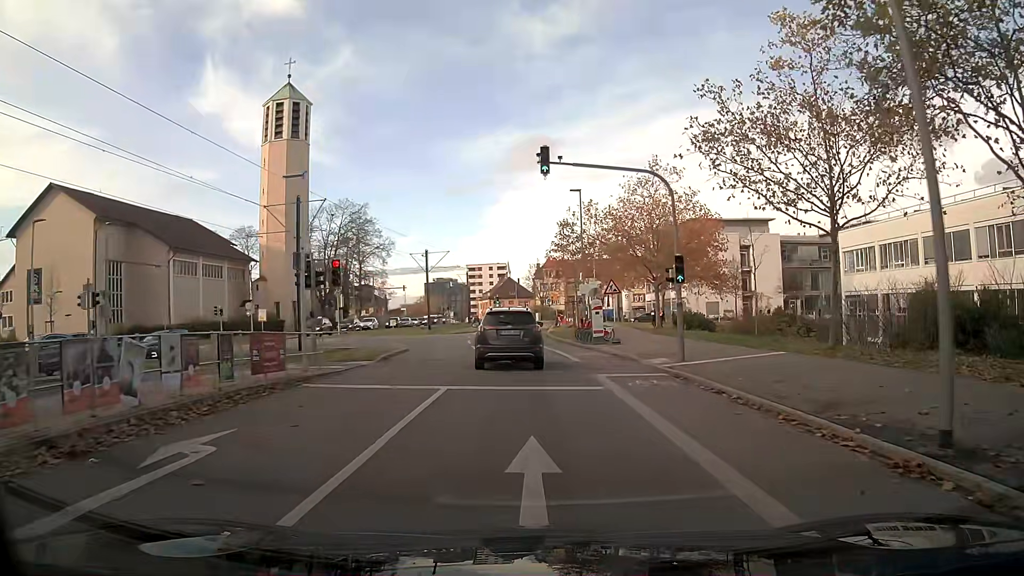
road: secondary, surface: asphalt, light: Day
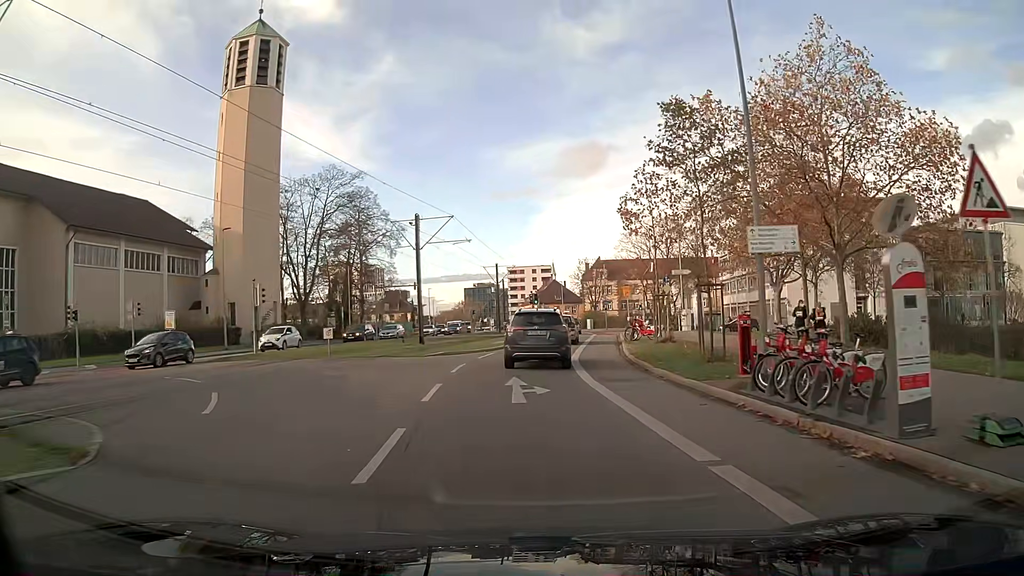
(-0.8, +24.6) m; -5°
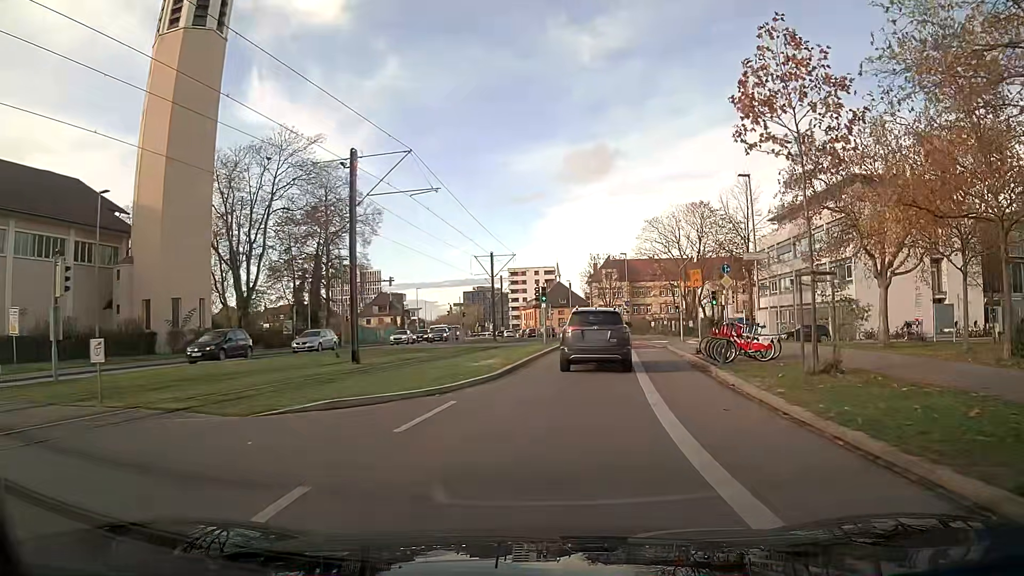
(0.0, +15.6) m; +2°
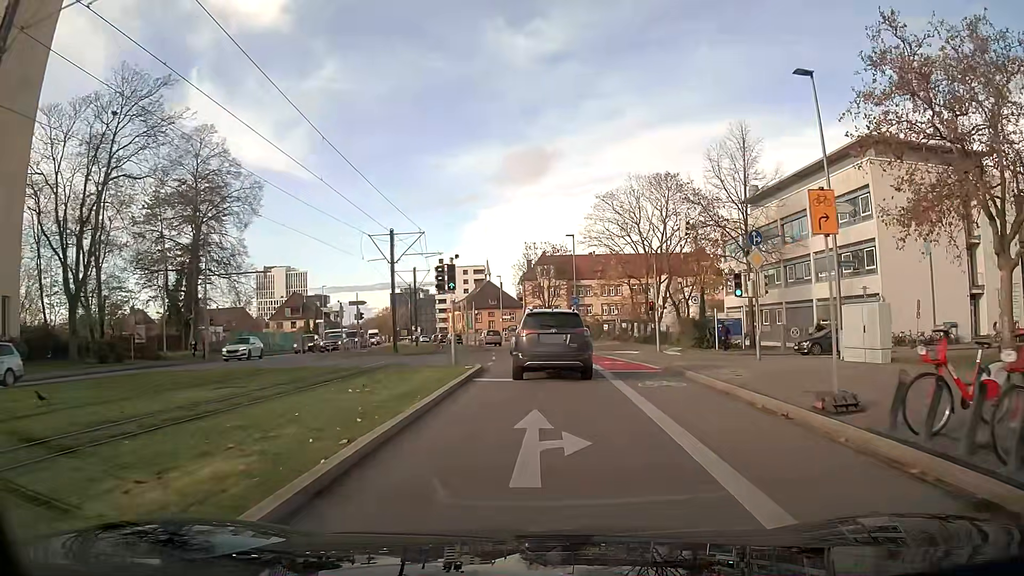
(+0.7, +15.5) m; +5°
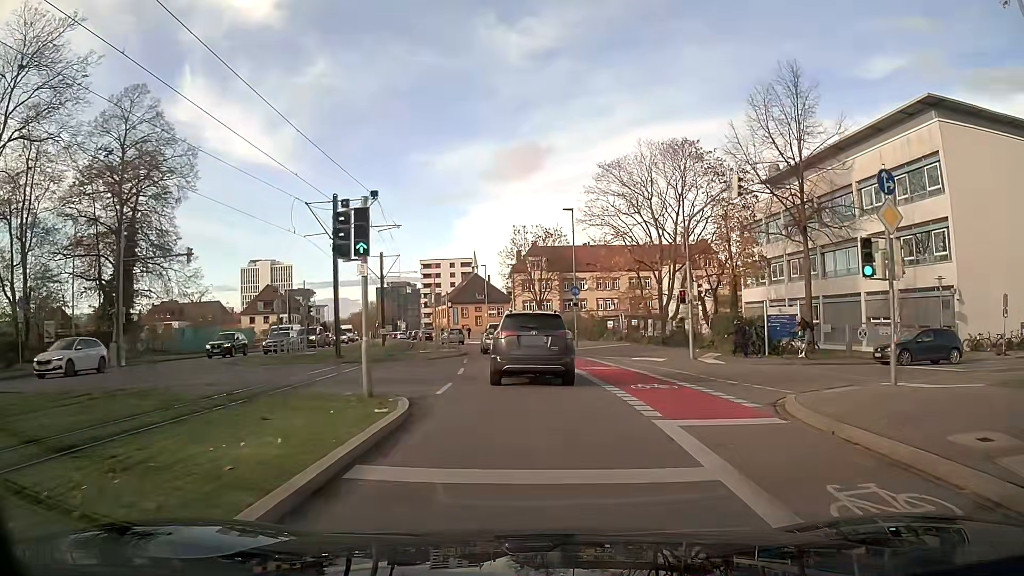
(+0.1, +10.0) m; 0°
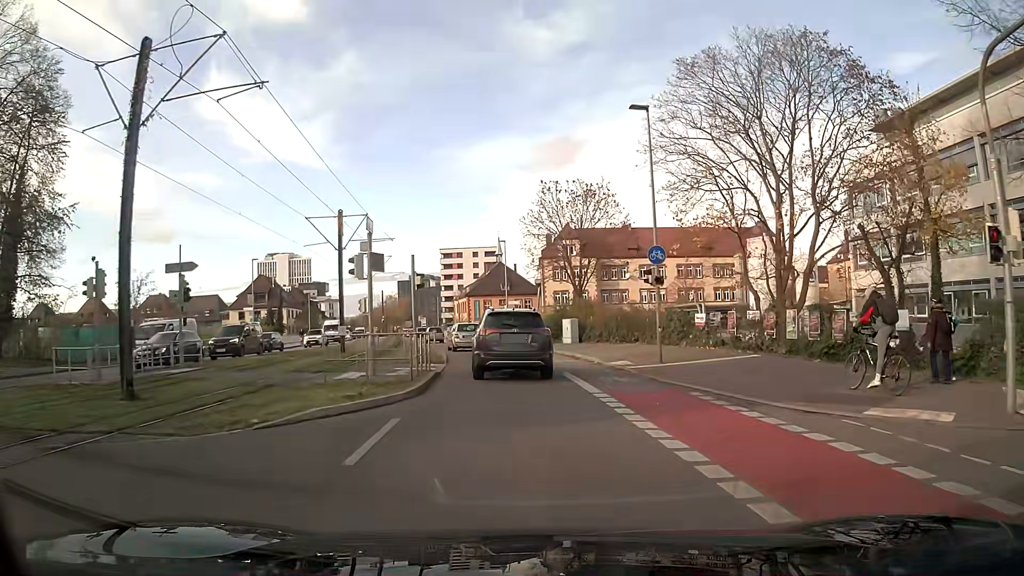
(-0.4, +18.4) m; -3°
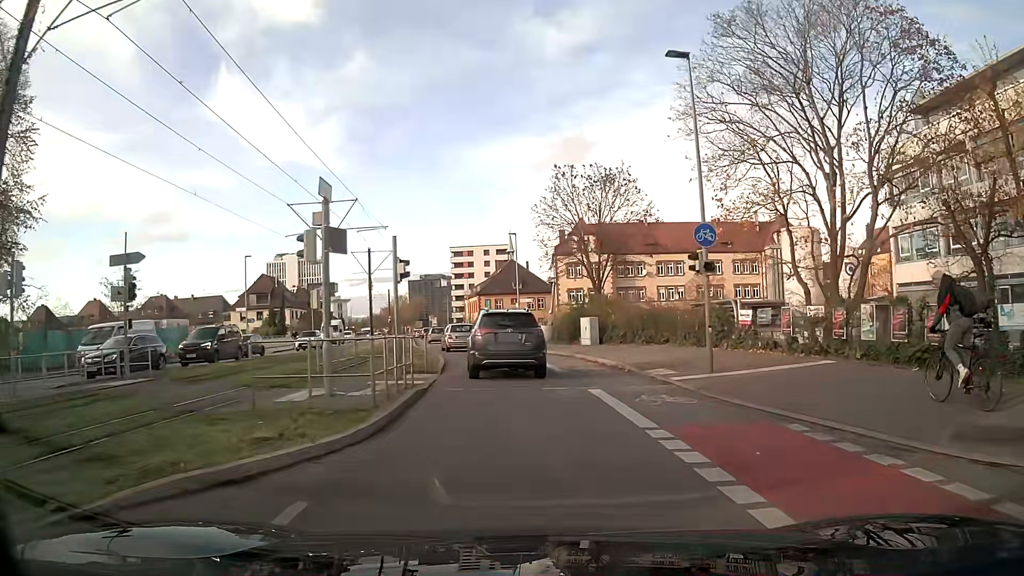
(0.0, +4.5) m; -1°
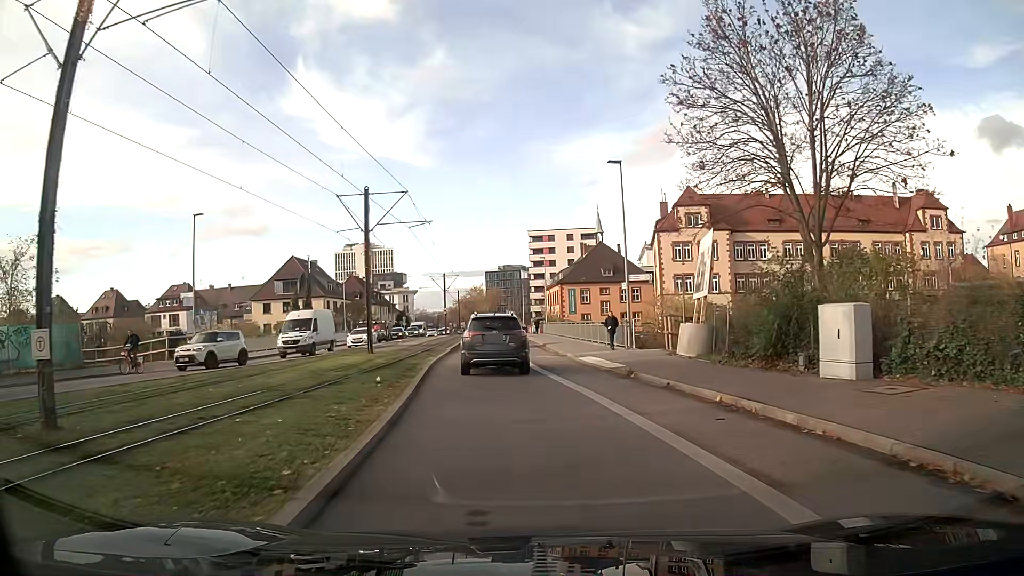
(-1.4, +22.7) m; -8°
(0, +10) (-1, +20) (-2, +30) (-2, +40) (-2, +50) (-2, +60) (-3, +70) (-3, +80) (-3, +90) (-4, +100) m
